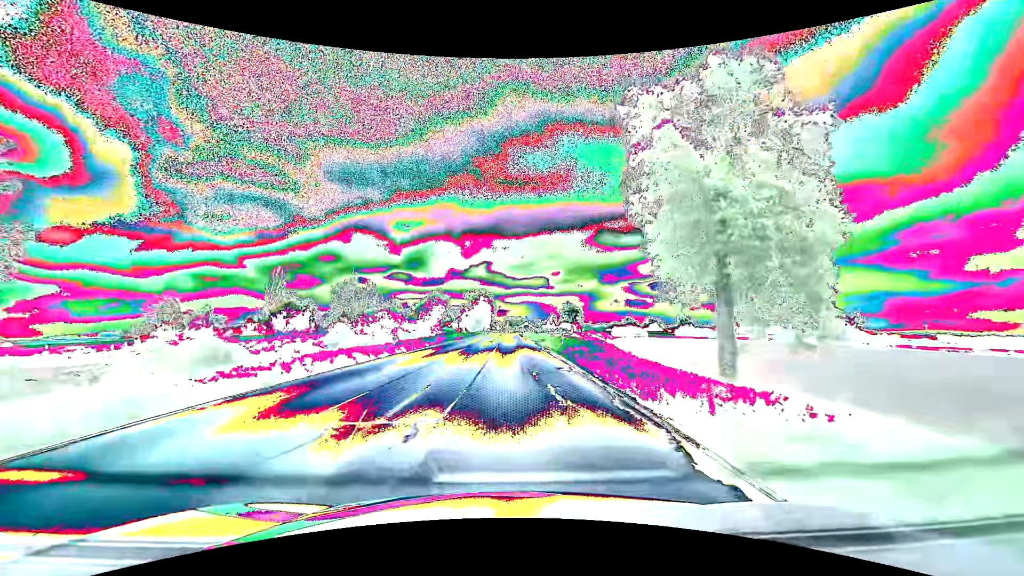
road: primary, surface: asphalt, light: Day
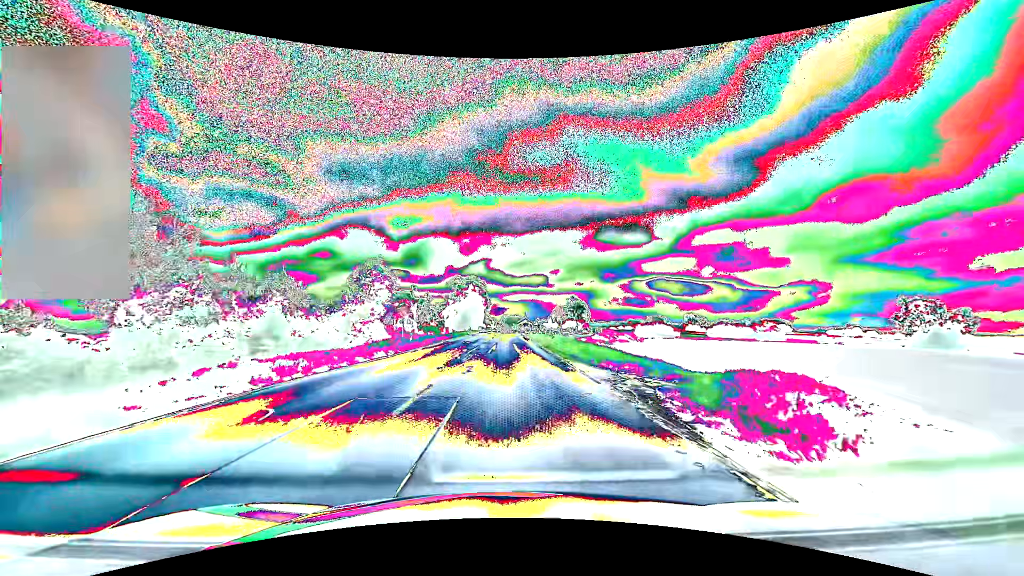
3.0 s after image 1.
(+0.1, +36.6) m; 0°
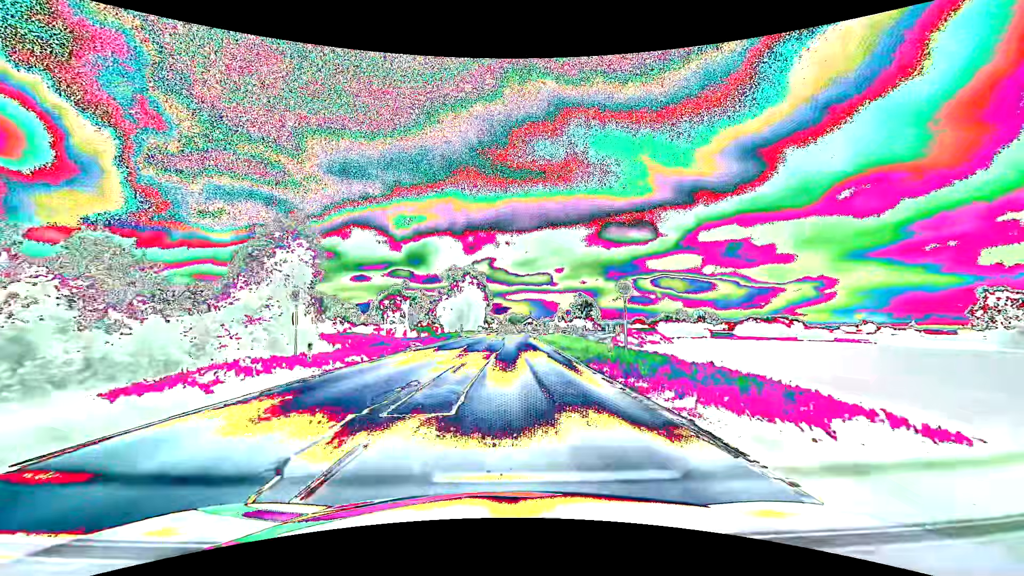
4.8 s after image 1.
(0.0, +18.2) m; 0°
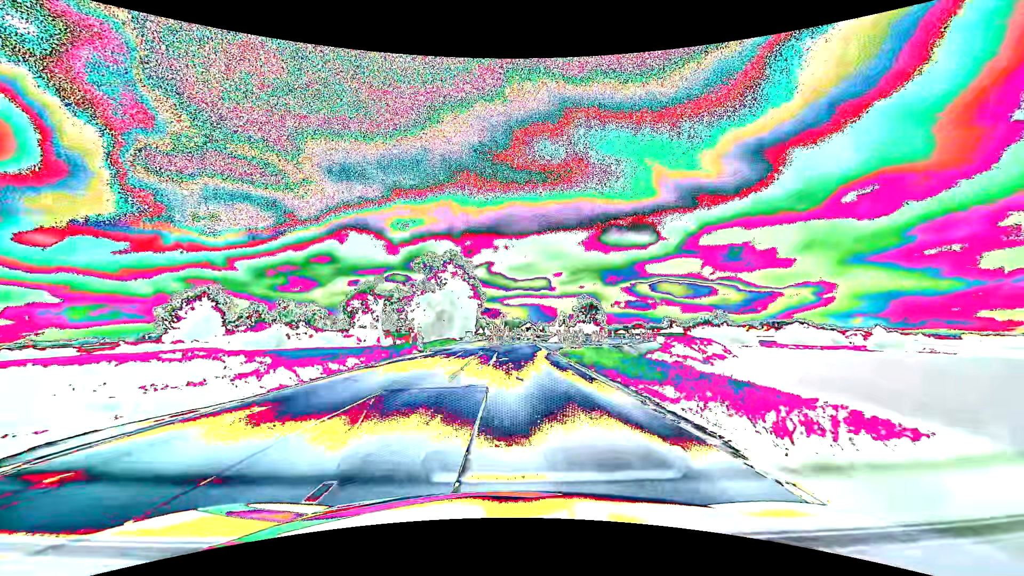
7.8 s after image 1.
(+0.1, +25.9) m; +1°
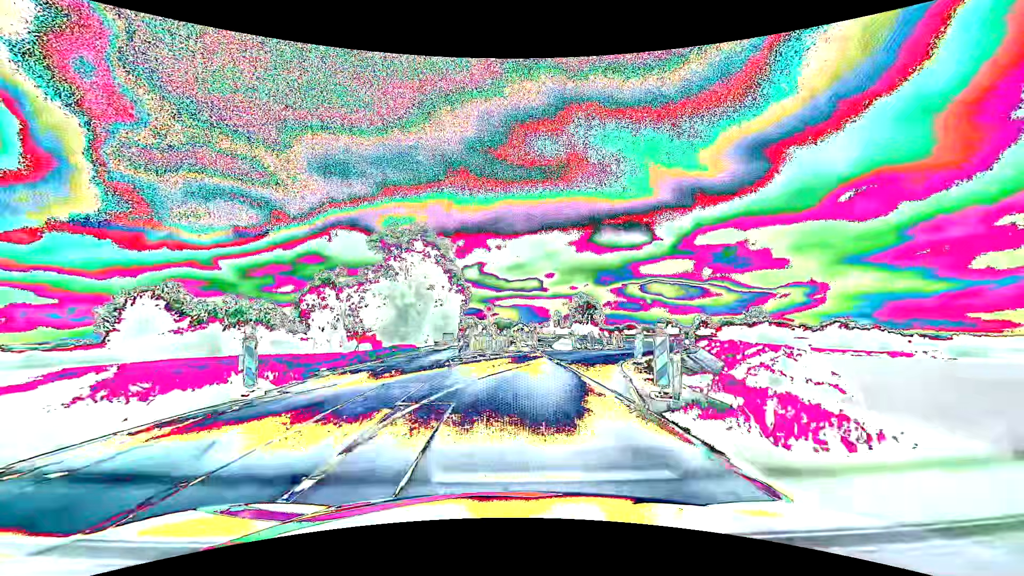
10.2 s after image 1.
(0.0, +20.3) m; +1°
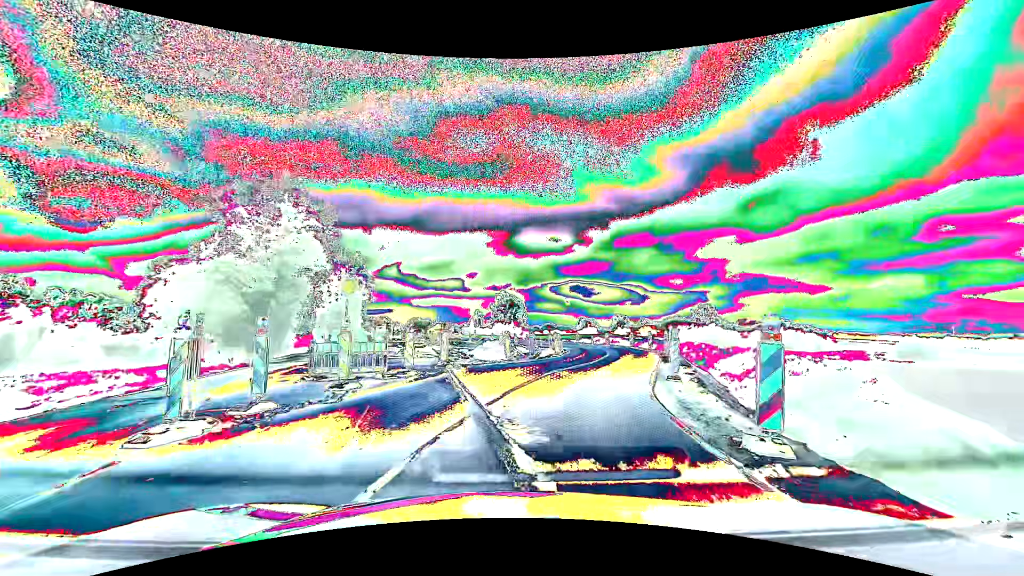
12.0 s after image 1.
(+0.8, +15.0) m; +9°
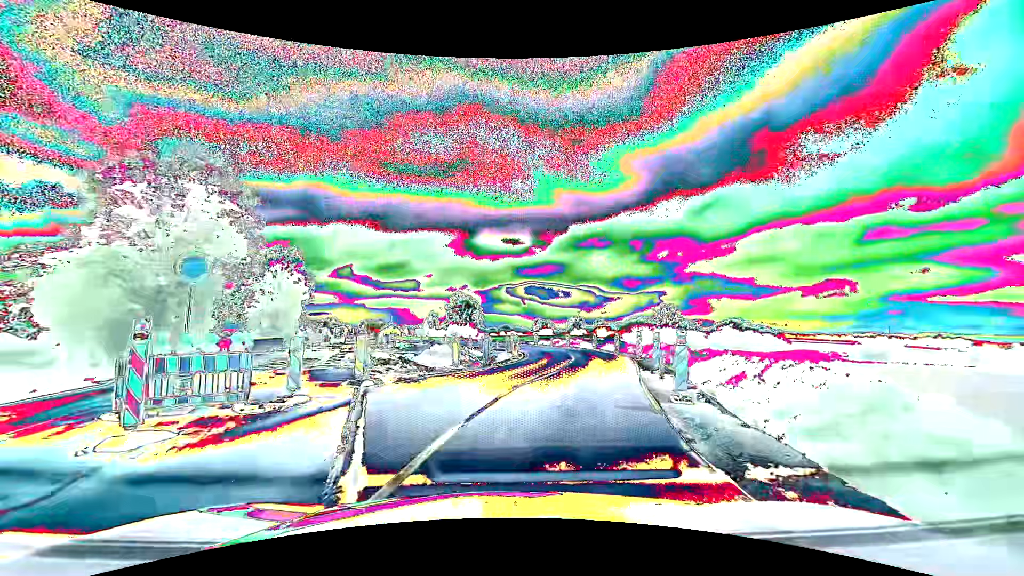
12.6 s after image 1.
(+0.2, +5.0) m; +5°
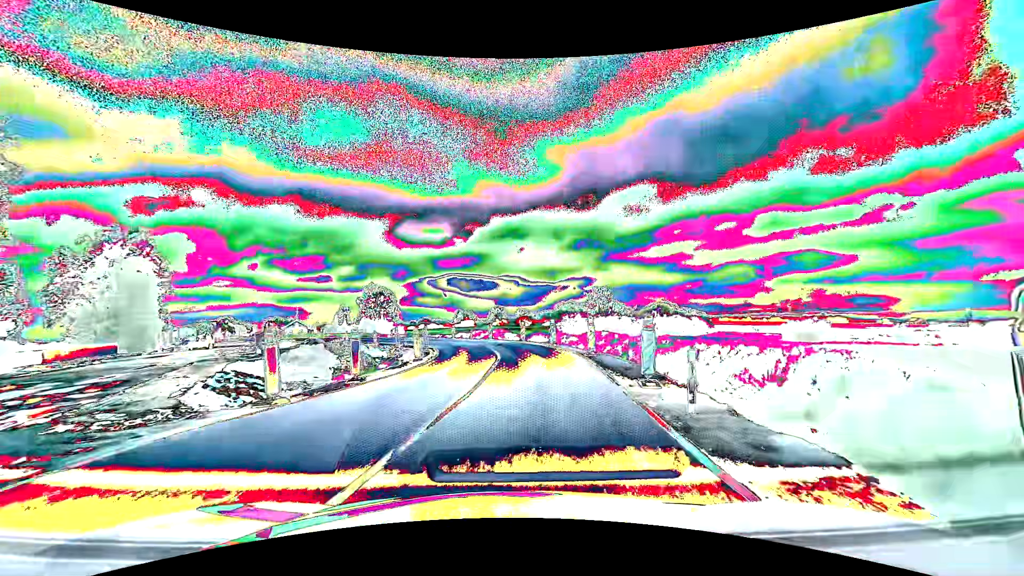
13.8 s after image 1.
(+0.9, +9.9) m; +9°
(0, +10) (+1, +20) (+1, +30) (-1, +40) (-3, +50) (-7, +59) (-12, +68) (-18, +76) (-24, +83) (-32, +89) m
